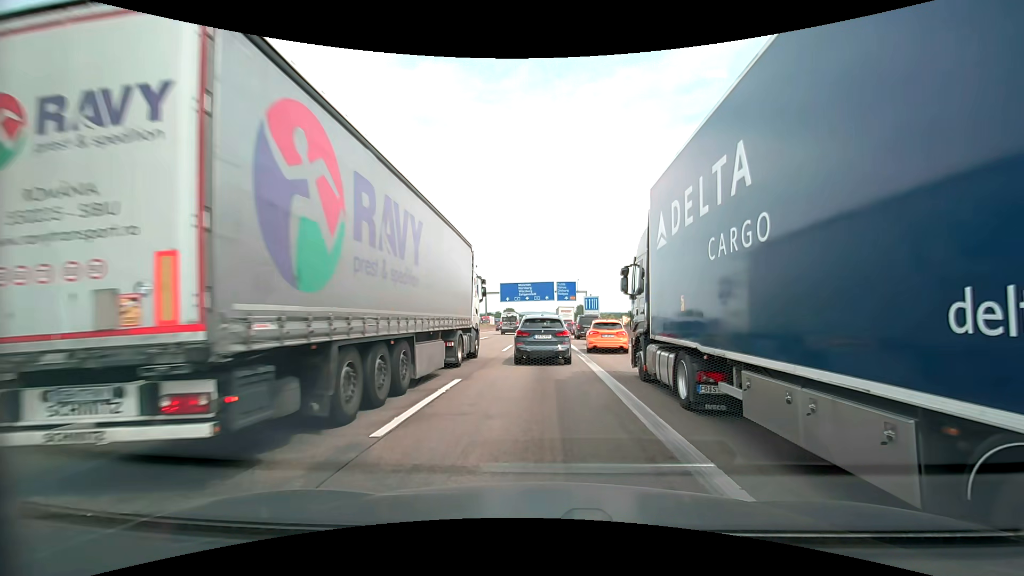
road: motorway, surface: asphalt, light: Day
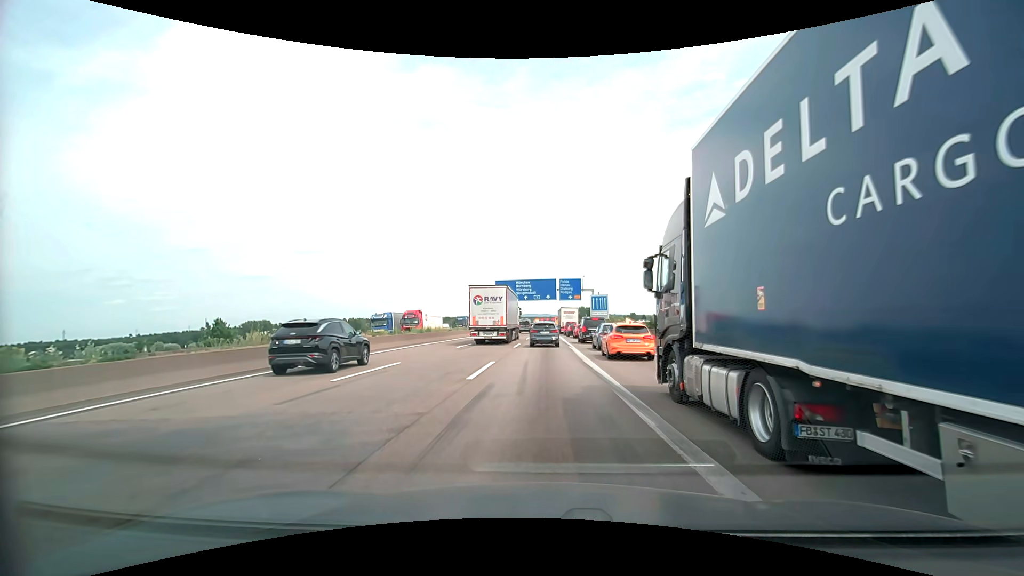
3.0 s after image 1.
(-0.3, +11.7) m; -1°
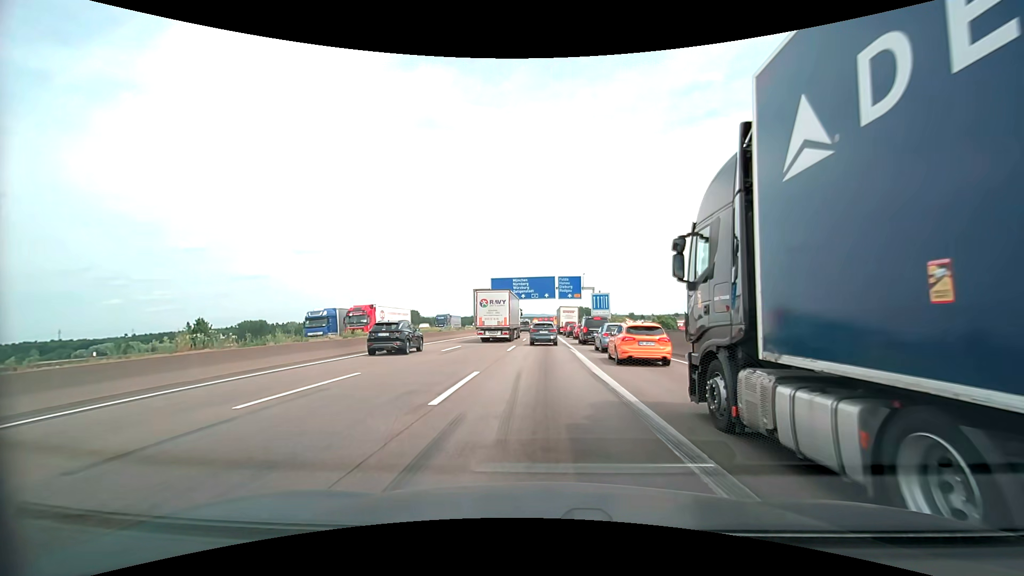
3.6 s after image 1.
(0.0, +4.1) m; 0°
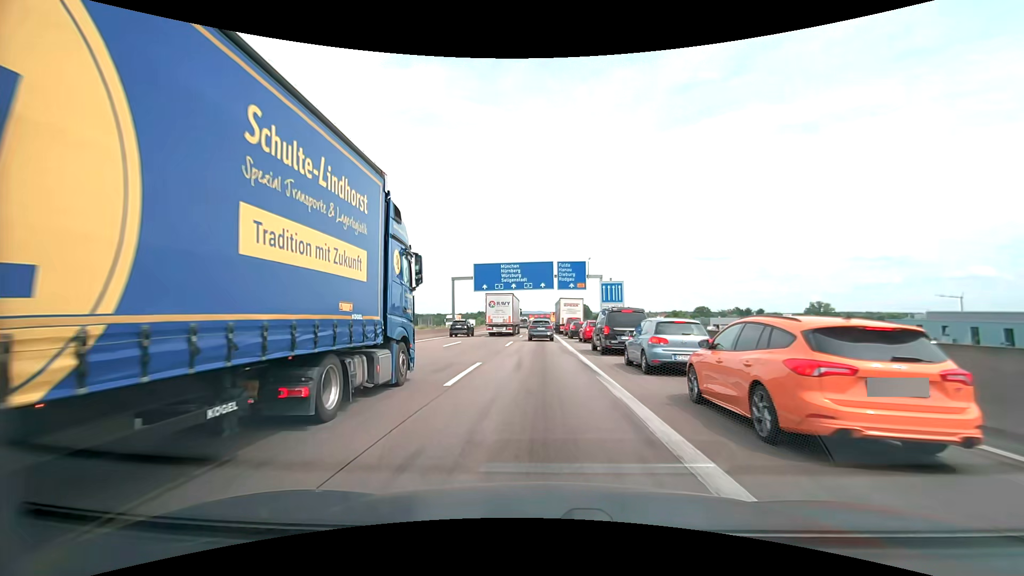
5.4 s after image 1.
(+0.1, +16.4) m; 0°
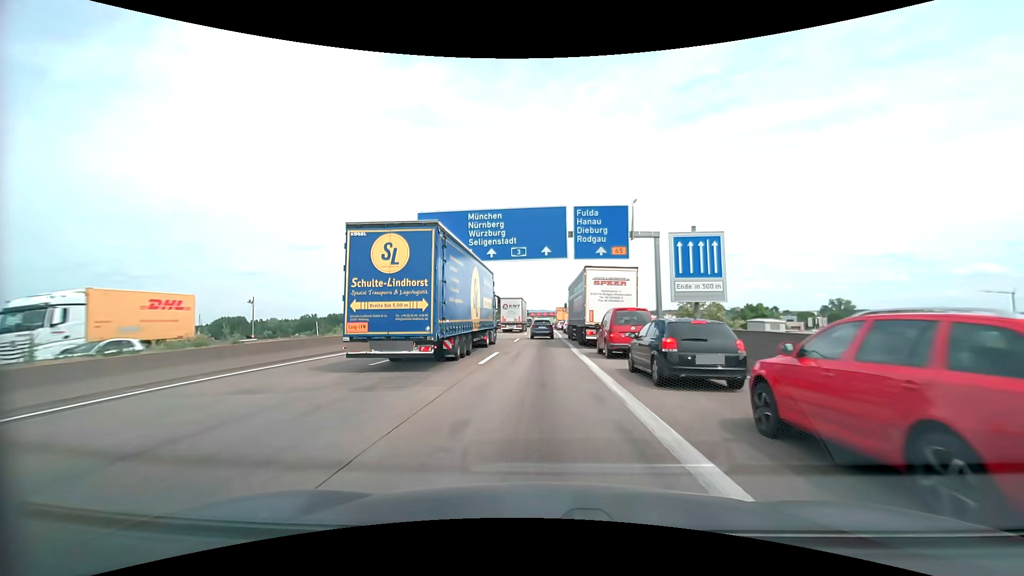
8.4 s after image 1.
(0.0, +30.6) m; 0°
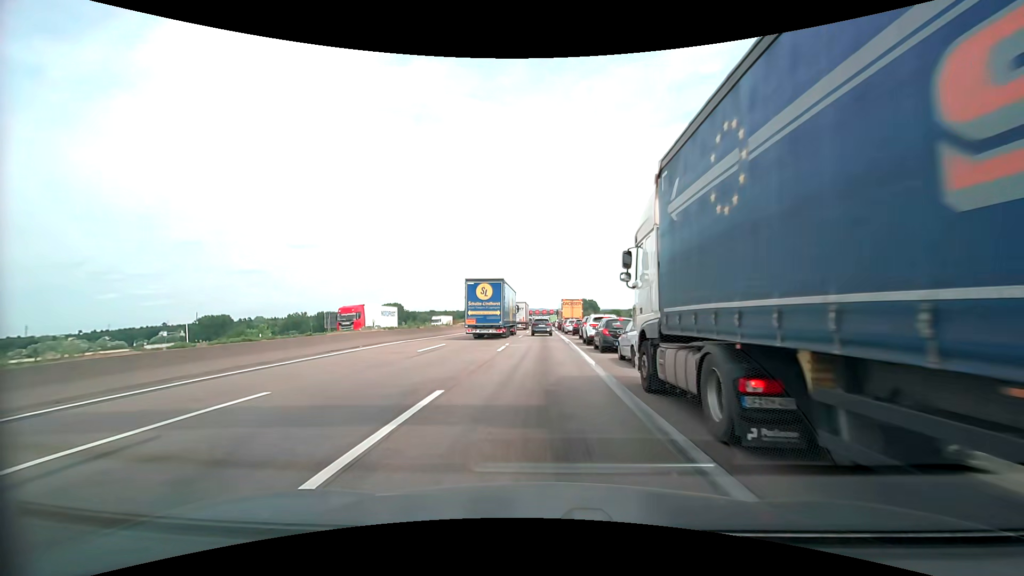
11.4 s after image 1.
(0.0, +30.0) m; 0°
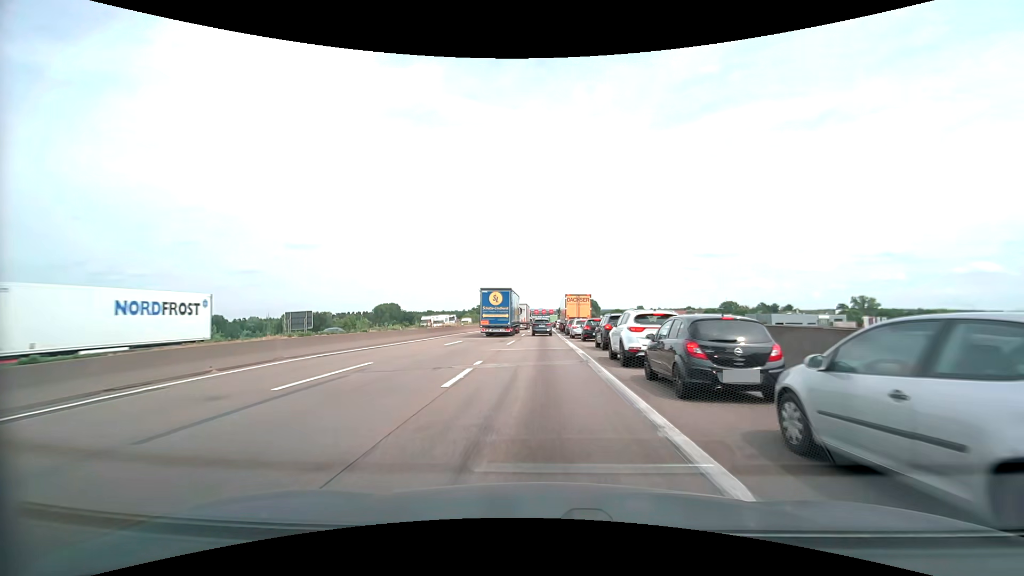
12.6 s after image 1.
(0.0, +11.9) m; +1°
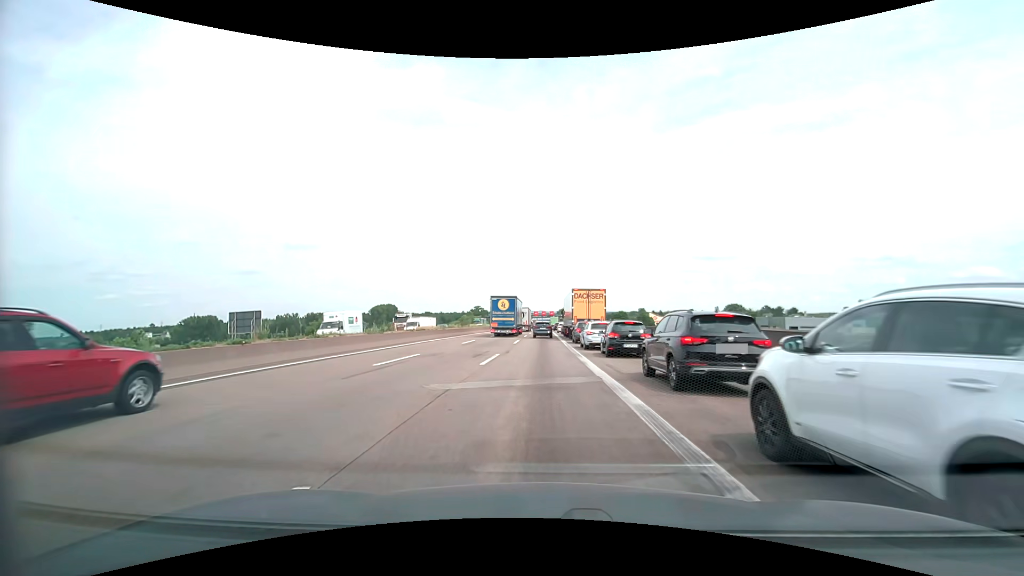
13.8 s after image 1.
(-0.1, +11.8) m; 0°
(0, +10) (0, +20) (0, +30) (0, +40) (0, +50) (0, +60) (0, +70) (0, +80) (0, +90) (0, +100) m
